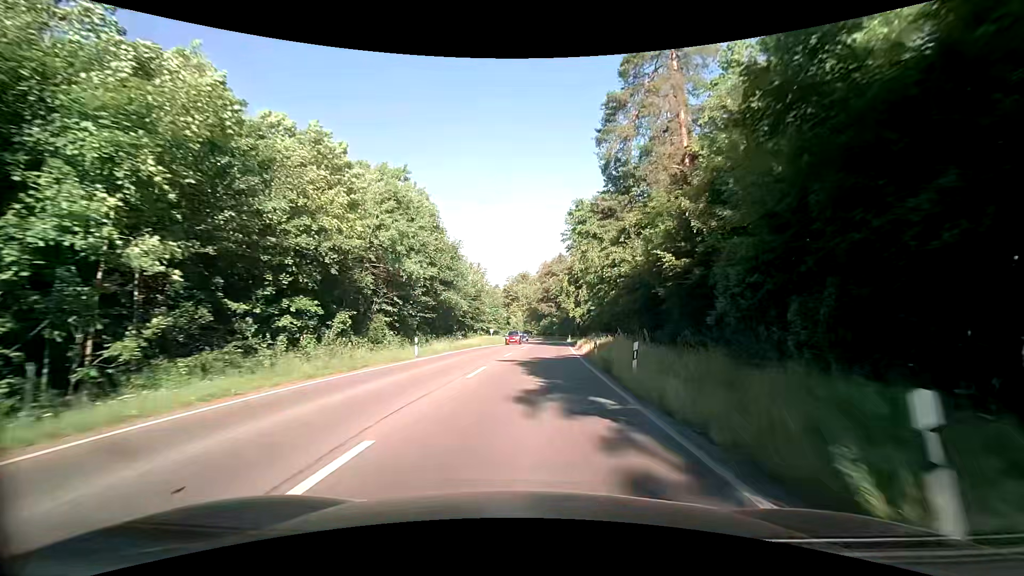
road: secondary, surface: asphalt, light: Day
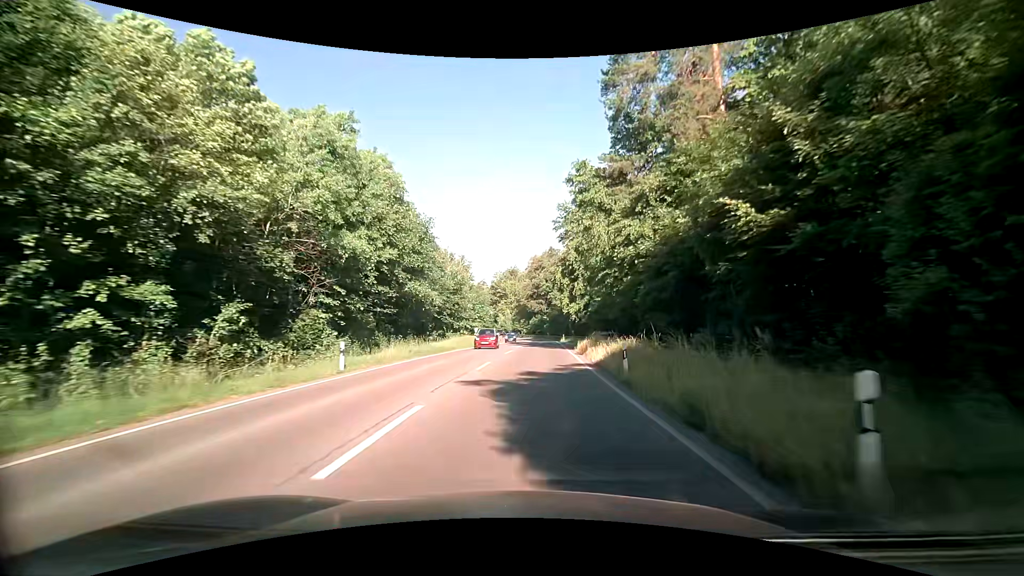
(+0.2, +9.3) m; +2°
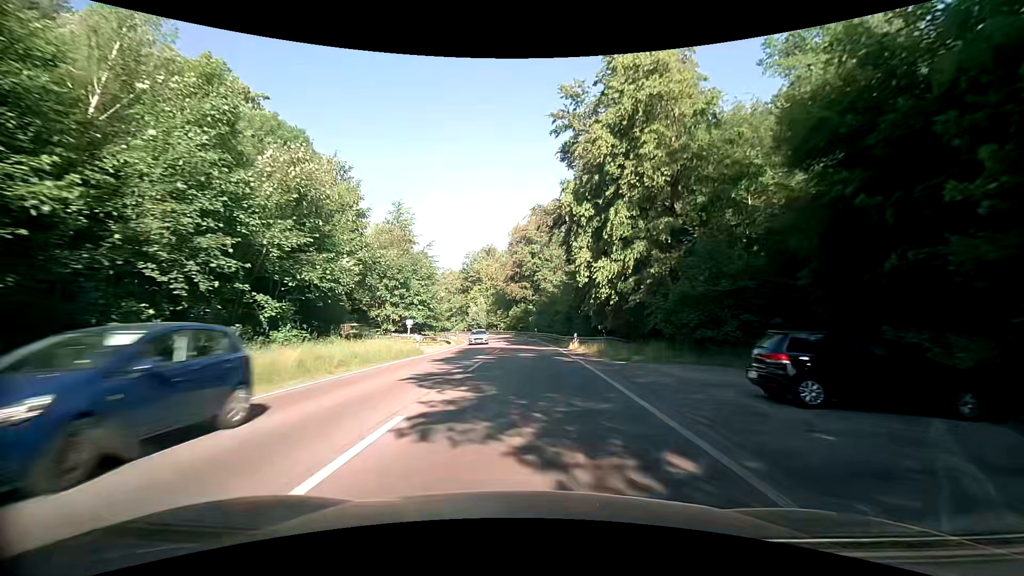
(+1.0, +37.3) m; +2°
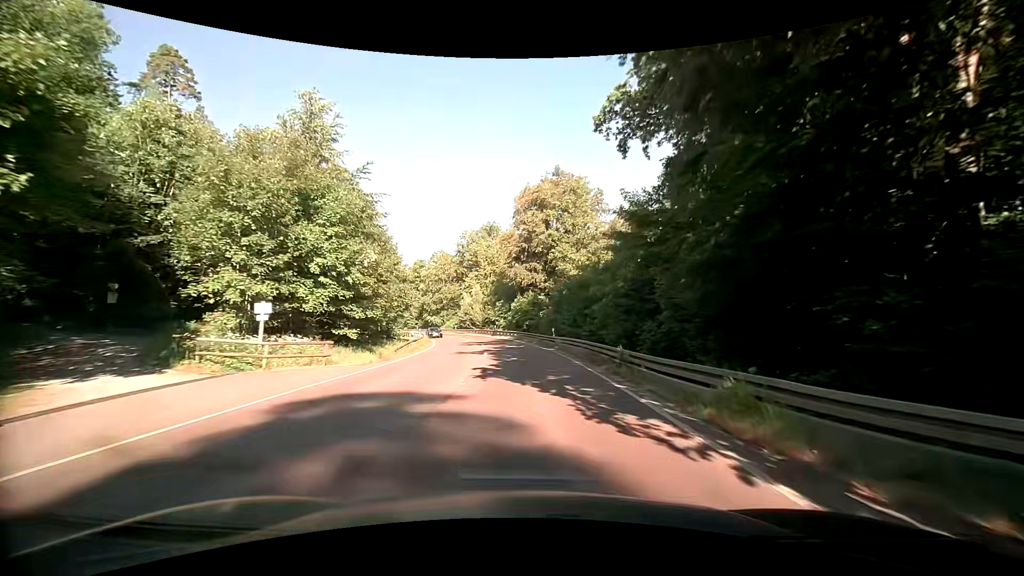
(0.0, +27.5) m; 0°
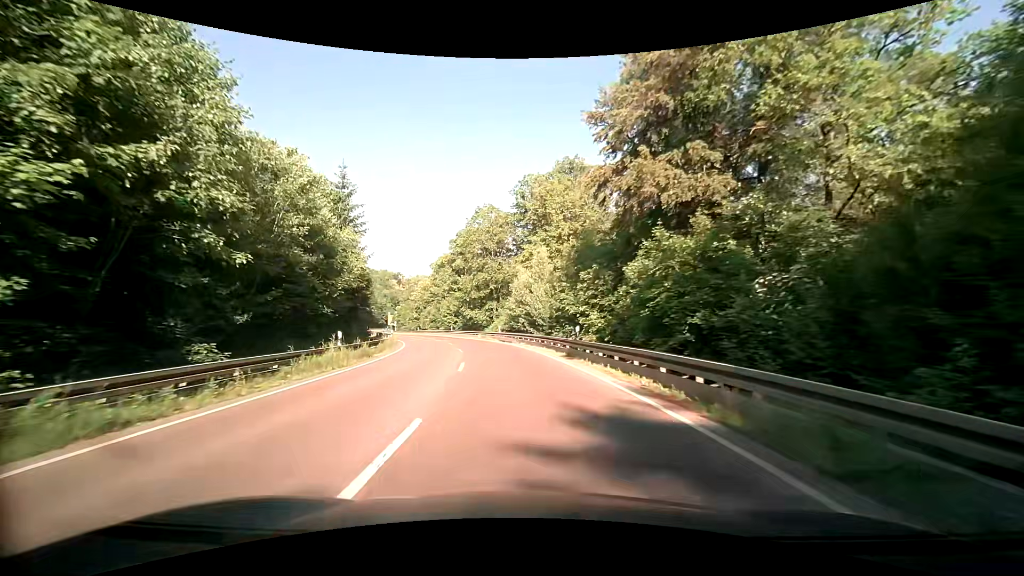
(-2.5, +44.4) m; -10°
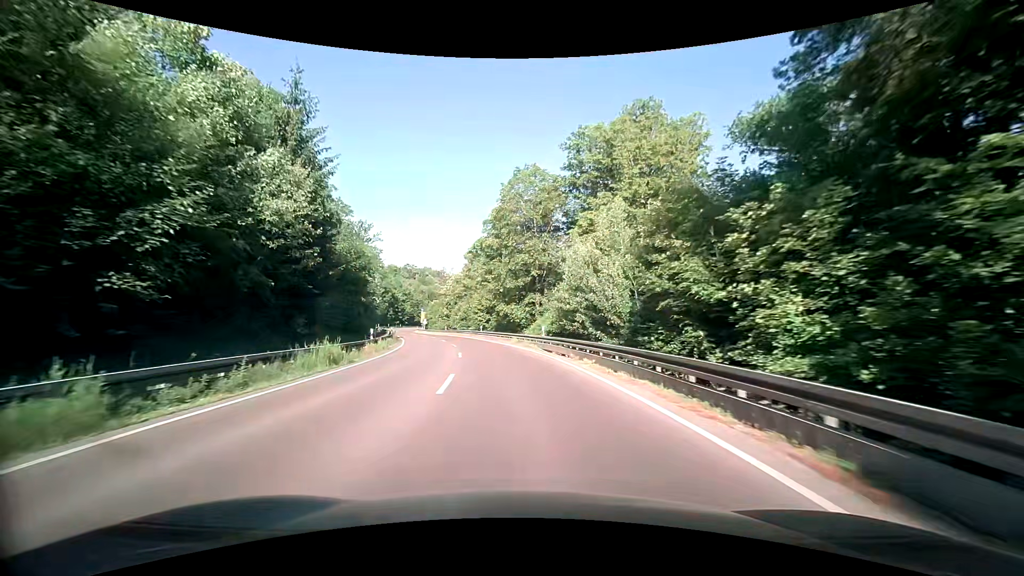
(-0.6, +17.5) m; -4°
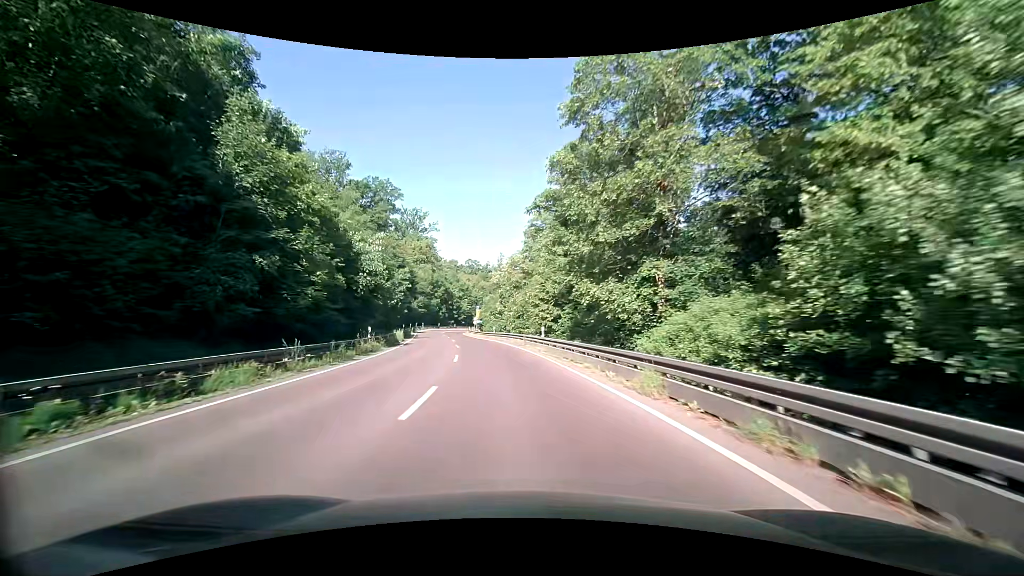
(-1.9, +26.9) m; -8°
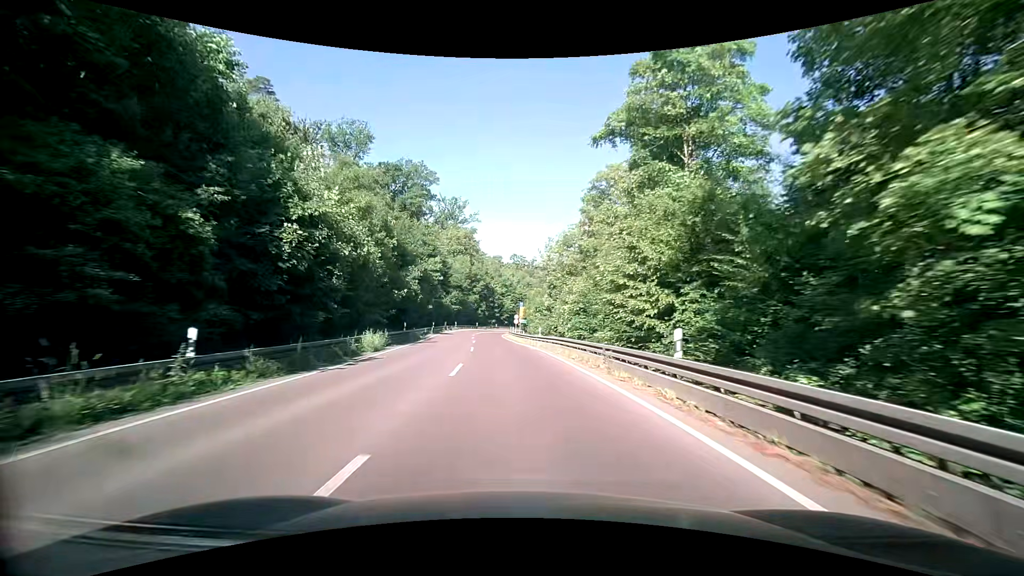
(-1.0, +18.2) m; -6°
(0, +10) (0, +20) (-1, +30) (-2, +40) (-3, +50) (-4, +60) (-4, +70) (-5, +80) (-4, +90) (-4, +100) m
